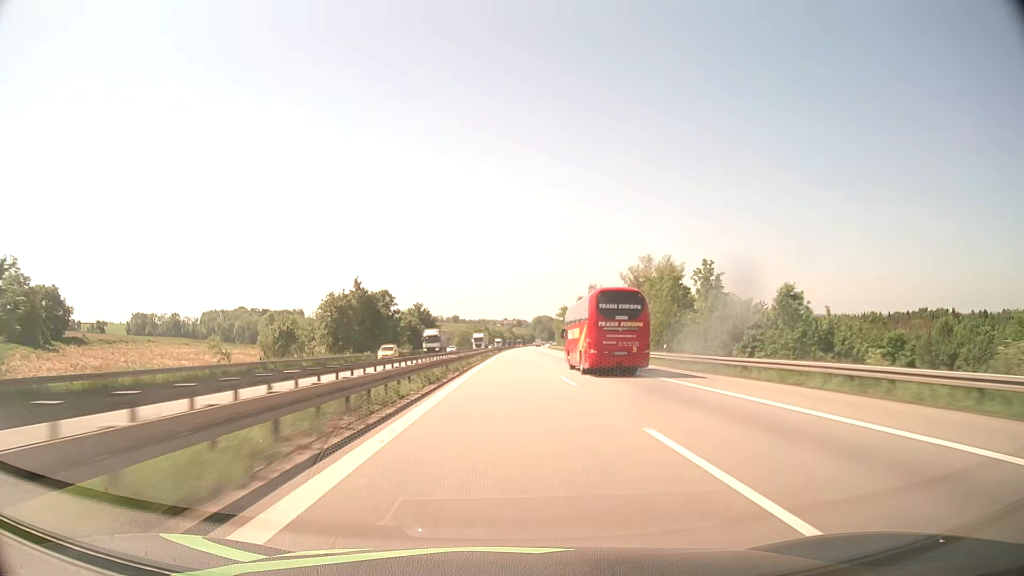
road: motorway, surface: asphalt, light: Day
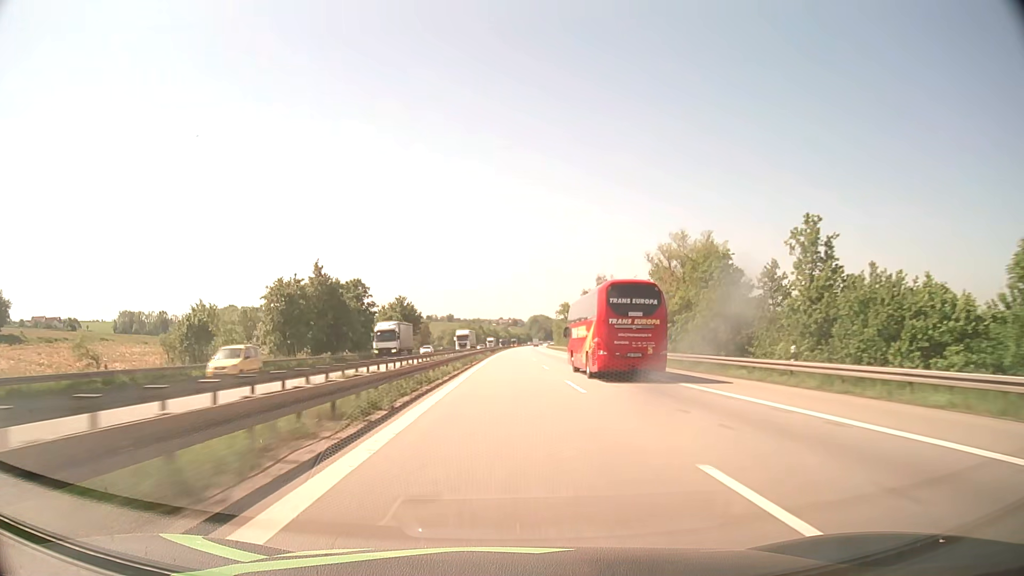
(0.0, +21.1) m; 0°
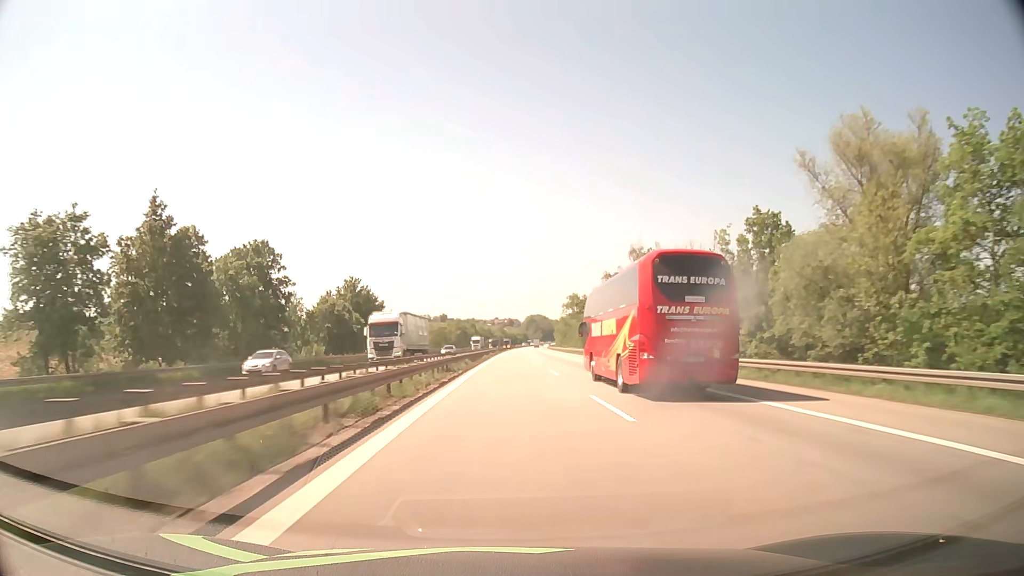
(+0.1, +42.8) m; 0°
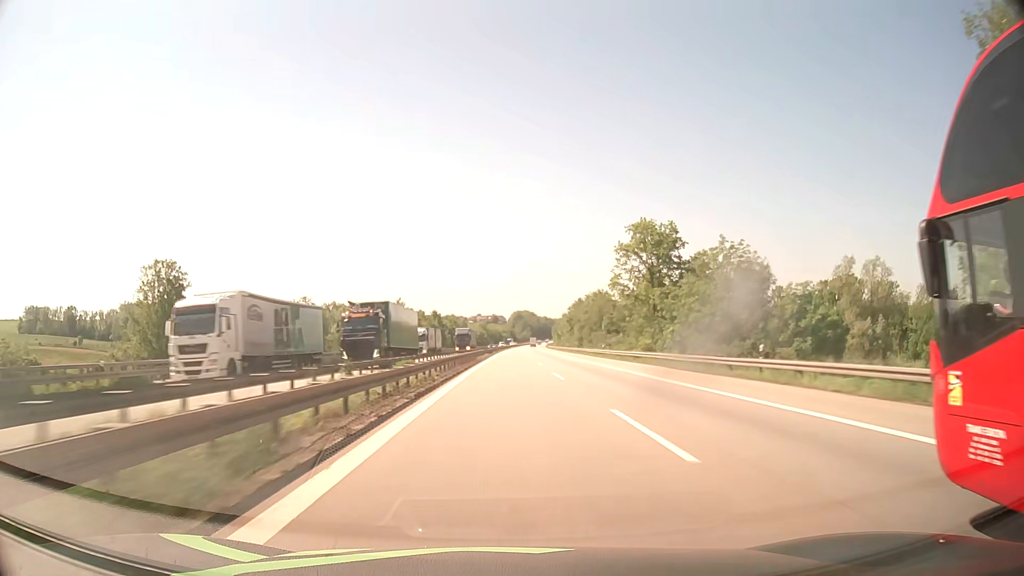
(+1.3, +110.8) m; +1°
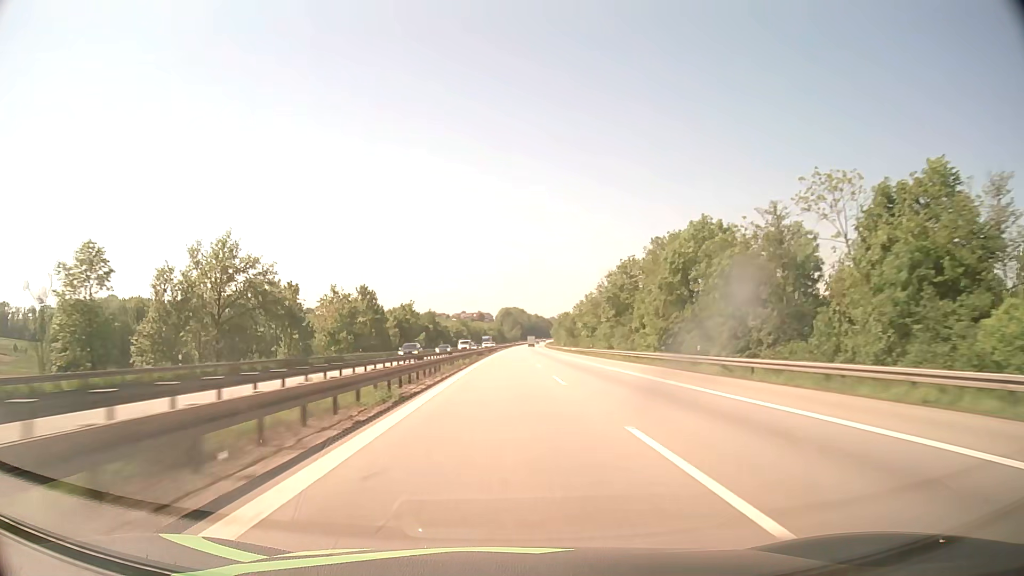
(+0.9, +92.2) m; +1°
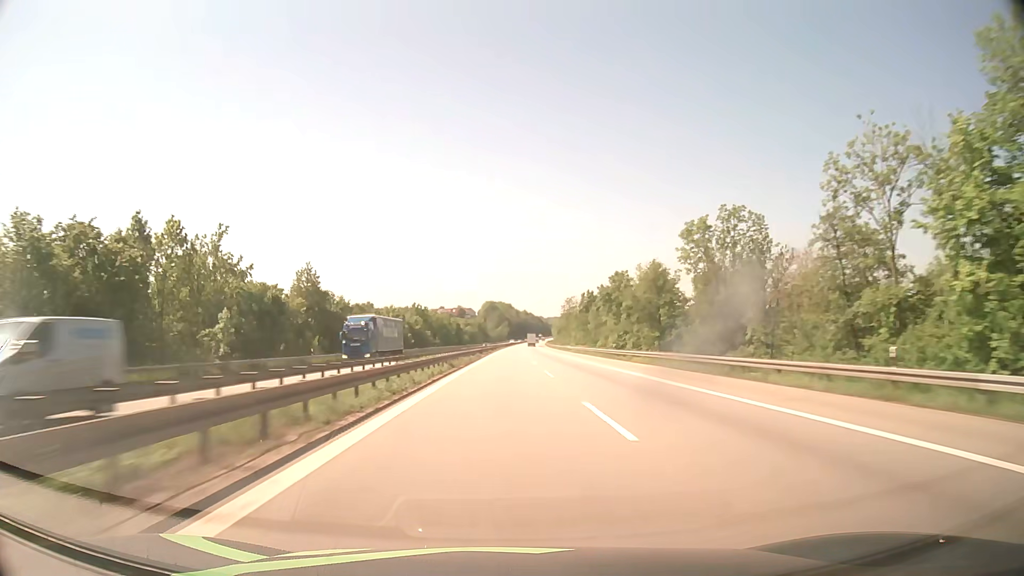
(+1.3, +119.8) m; +1°
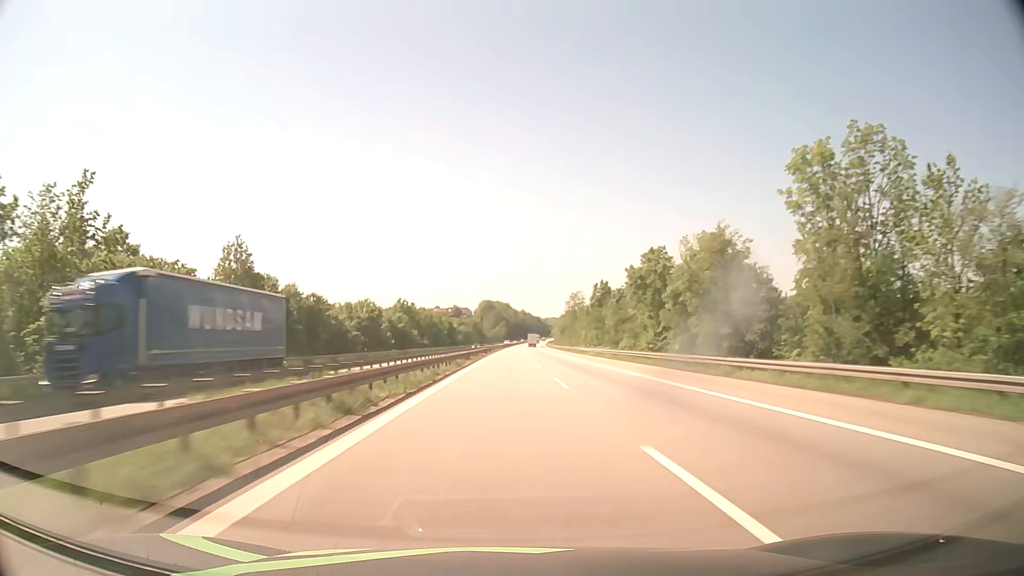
(+0.1, +24.6) m; 0°
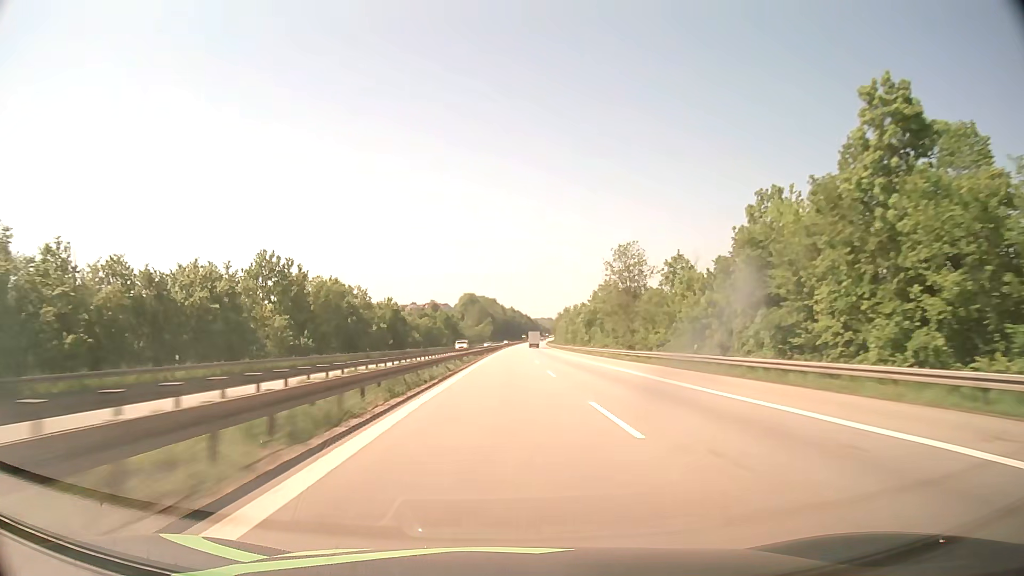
(+0.8, +99.6) m; +1°
(0, +10) (0, +20) (0, +30) (0, +40) (0, +50) (0, +60) (0, +70) (+1, +80) (+1, +90) (+1, +100) m
